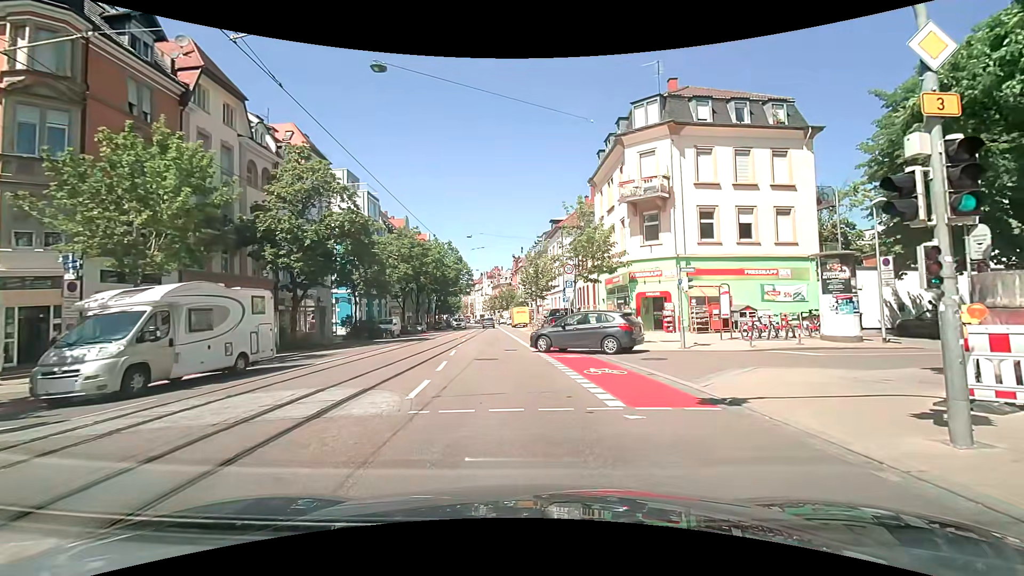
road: primary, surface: asphalt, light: Day
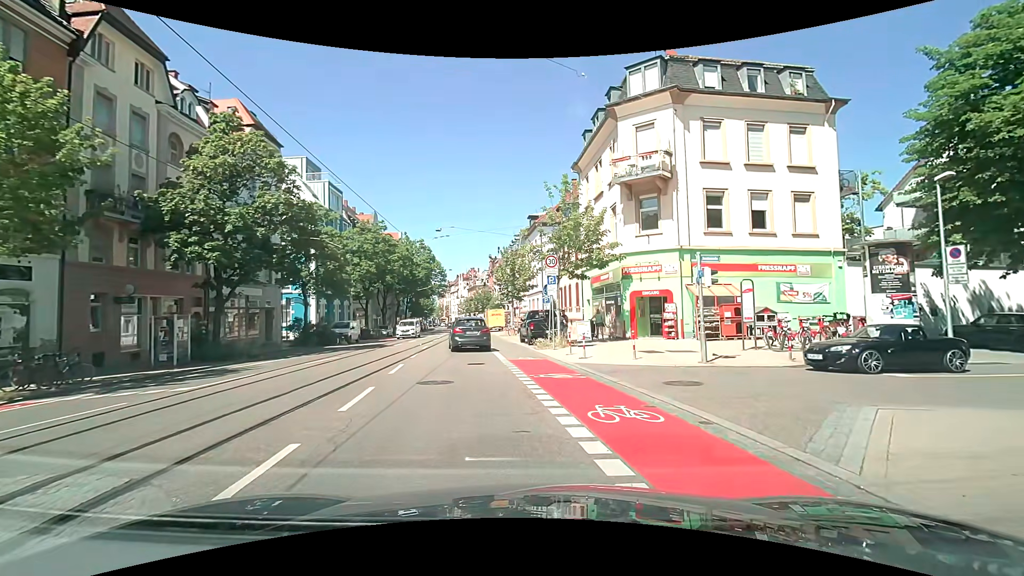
(+0.1, +5.2) m; +5°
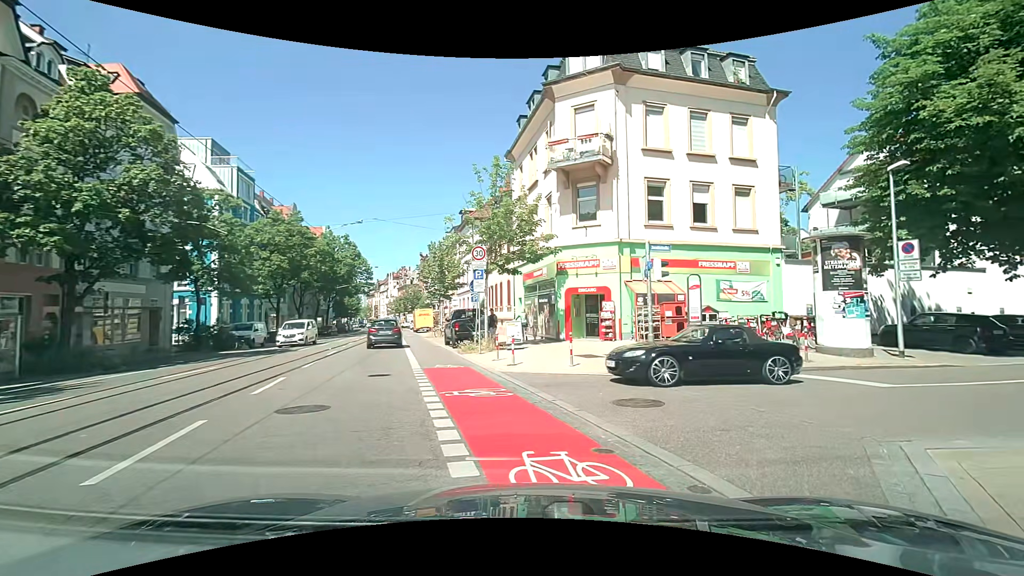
(+0.1, +2.9) m; +7°
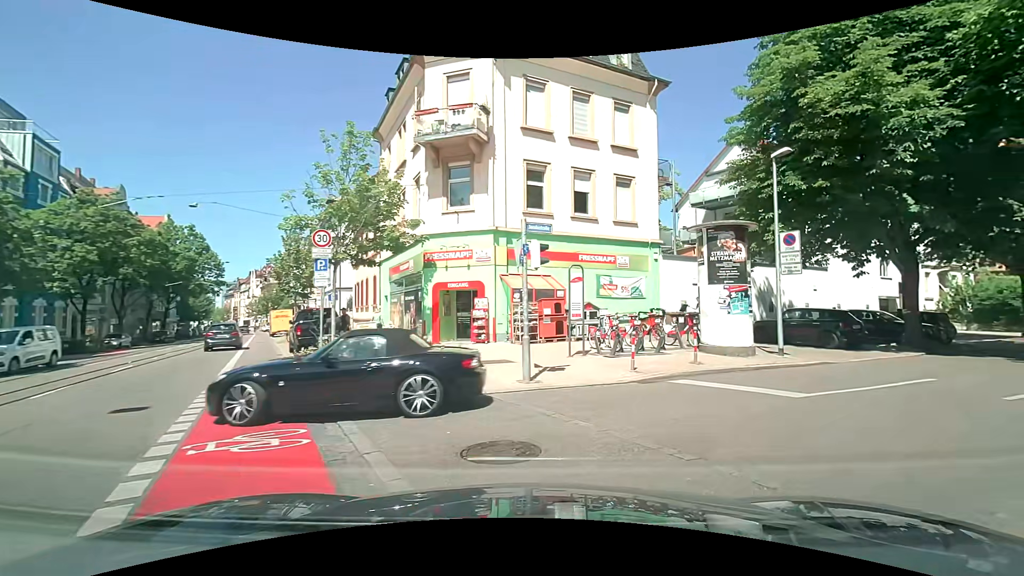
(+0.3, +3.2) m; +12°
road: residential
